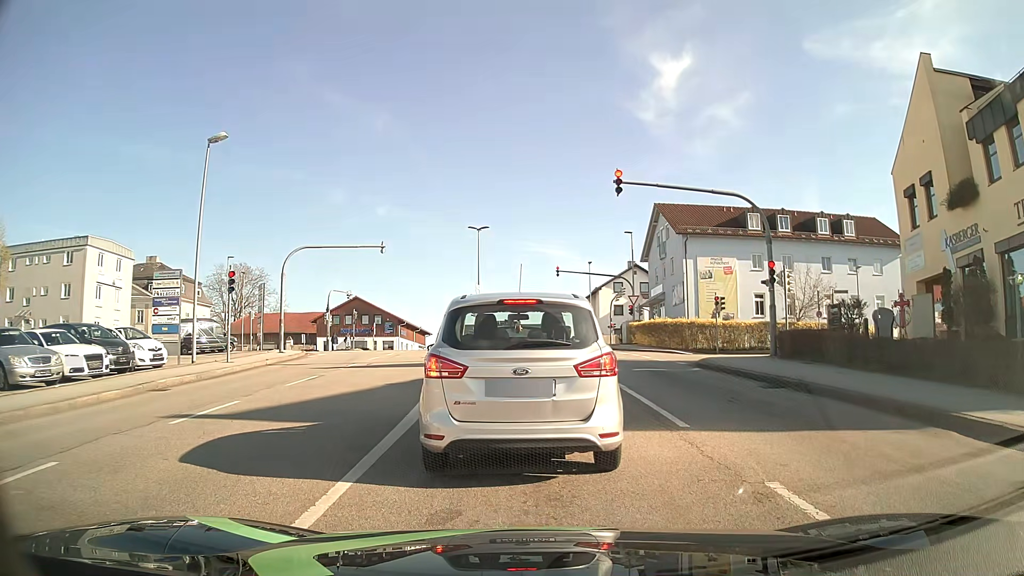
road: tertiary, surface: asphalt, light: Day
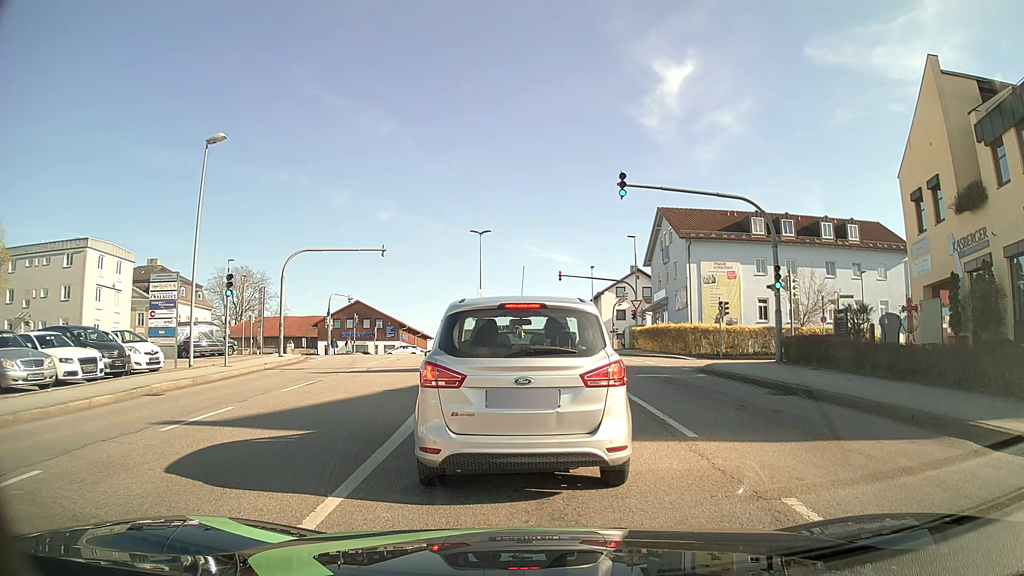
(0.0, +0.4) m; 0°
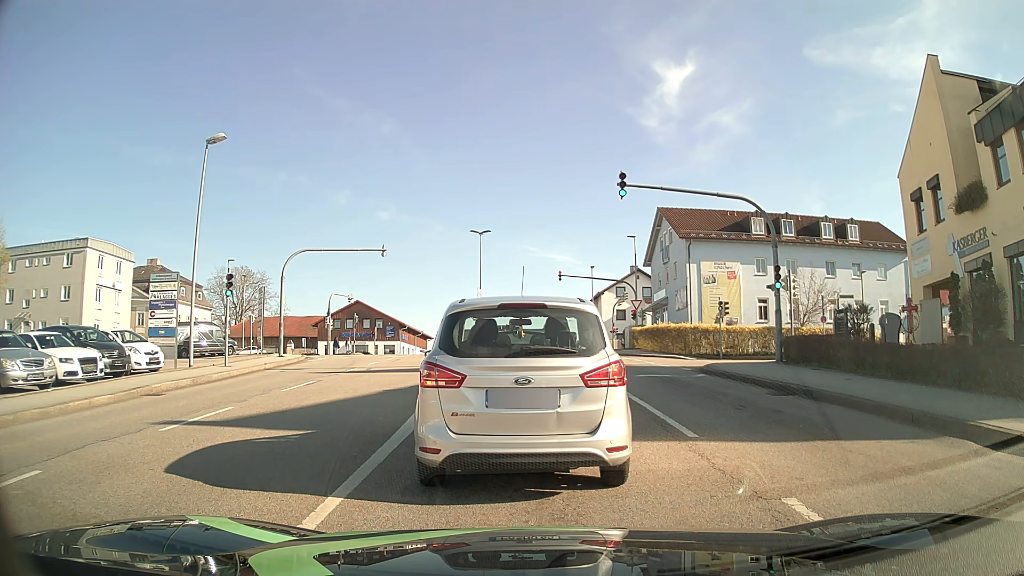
(0.0, 0.0) m; 0°
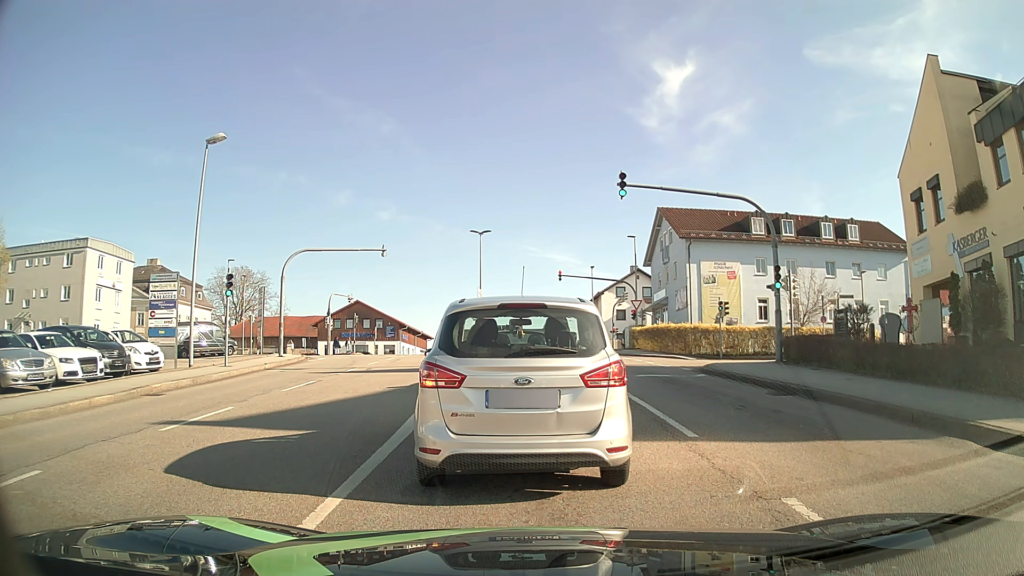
(0.0, 0.0) m; 0°
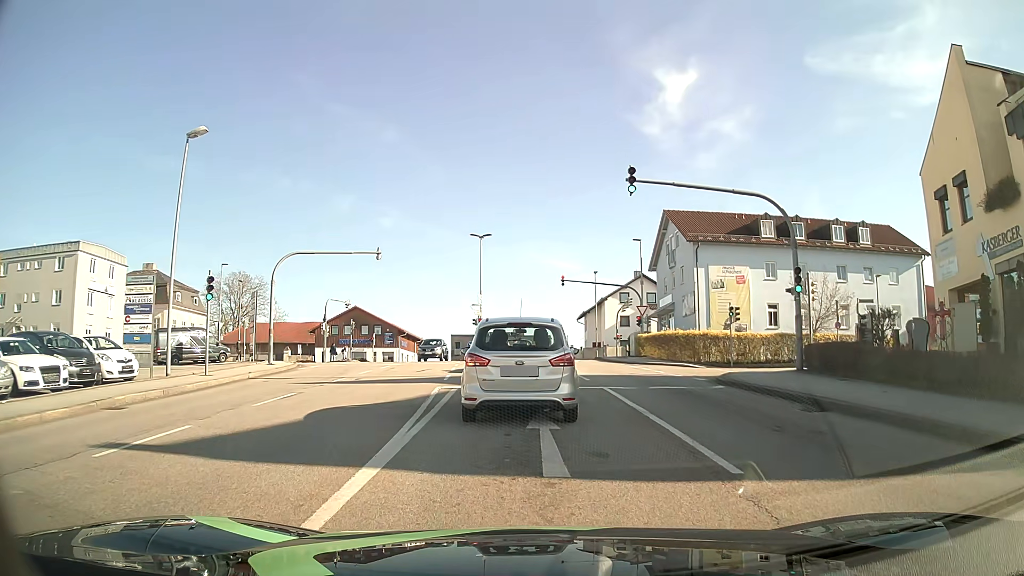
(-0.1, +1.9) m; -3°
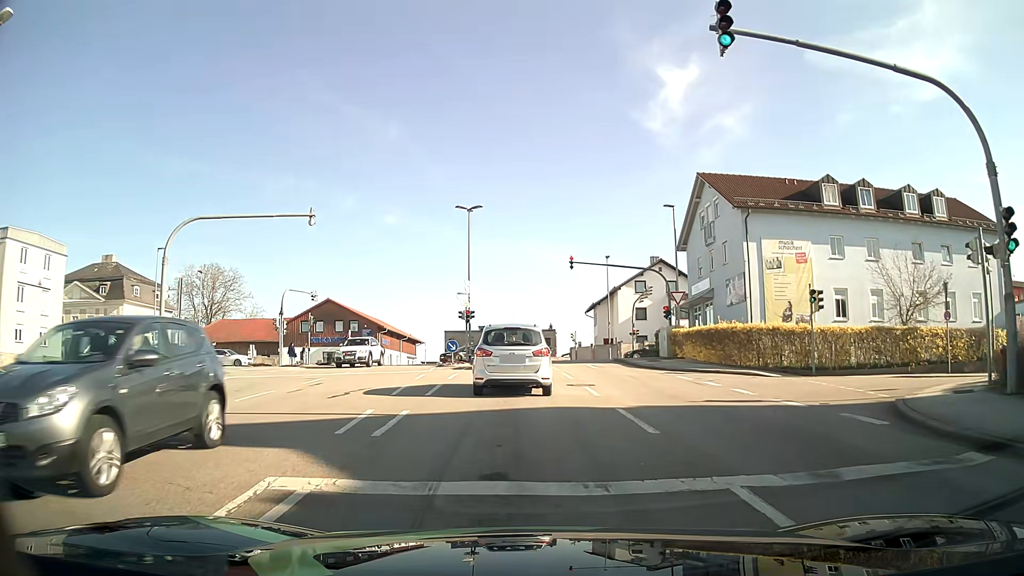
(0.0, +11.3) m; 0°
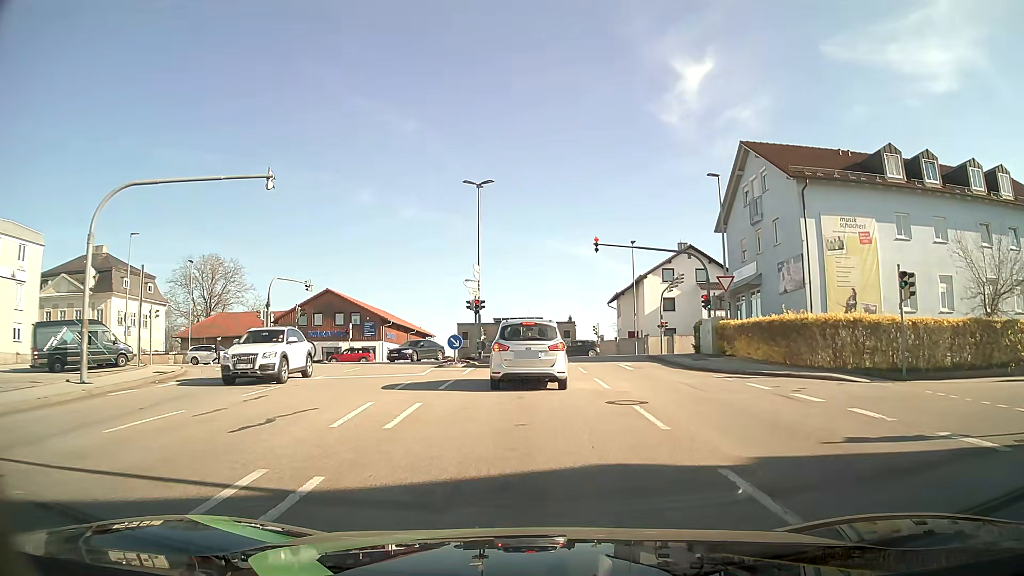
(-0.1, +5.8) m; -1°
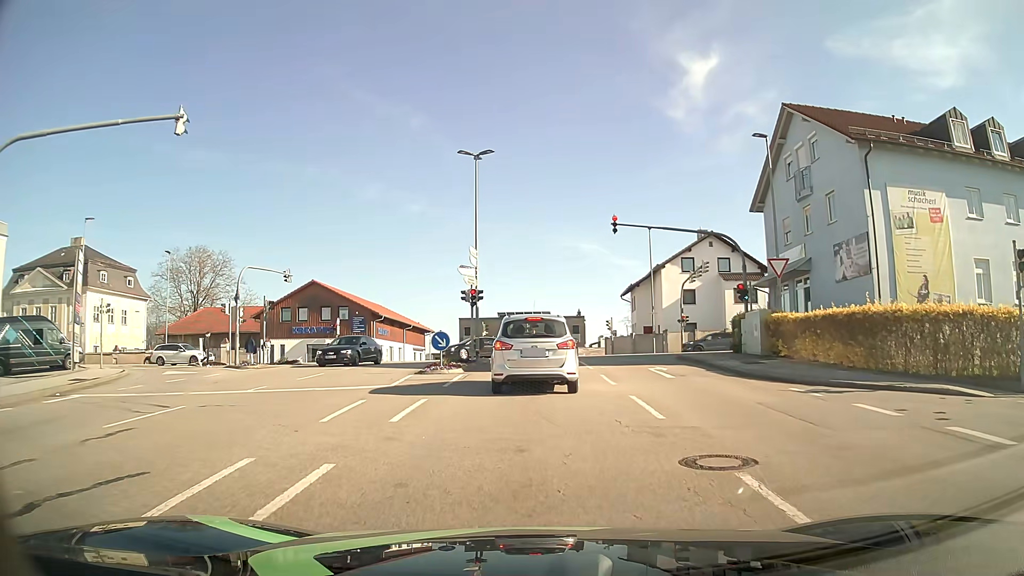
(-0.1, +5.7) m; -1°
(0, +10) (0, +20) (0, +30) (0, +40) (-6, +47) (-16, +50) (-26, +50) (-36, +50) (-46, +50) (-56, +50) m
